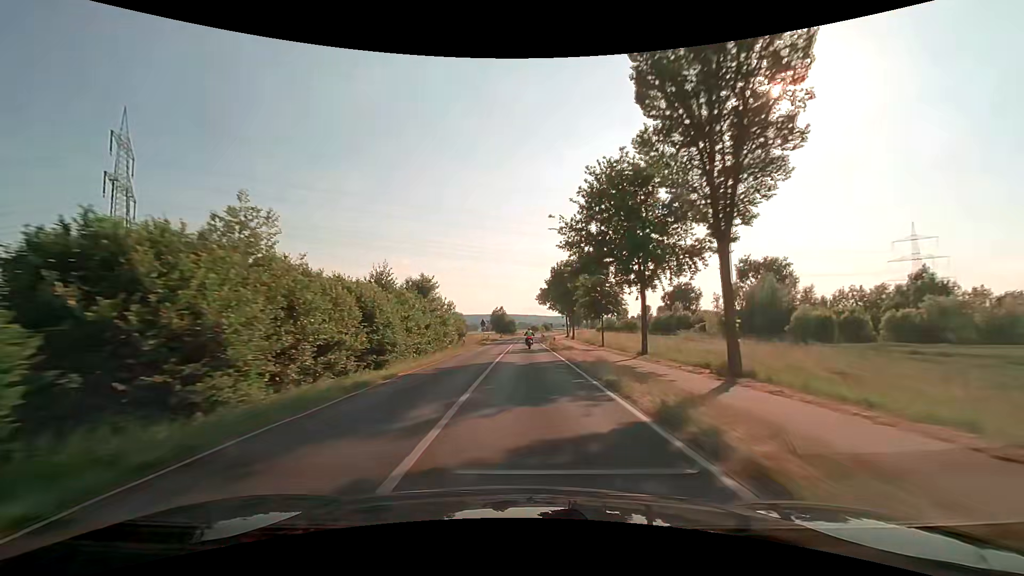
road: secondary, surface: asphalt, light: Day
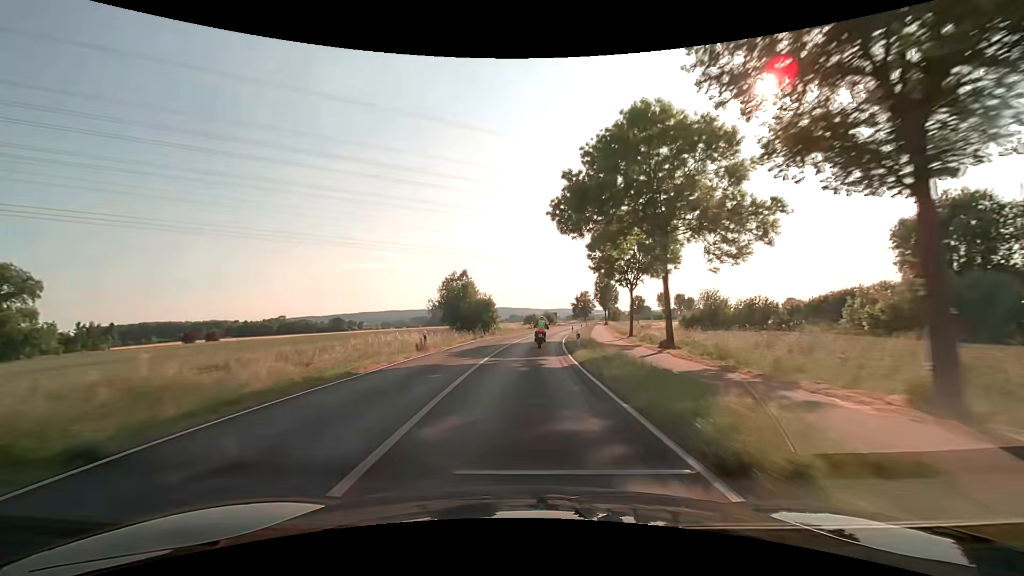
(+0.3, +67.8) m; +1°
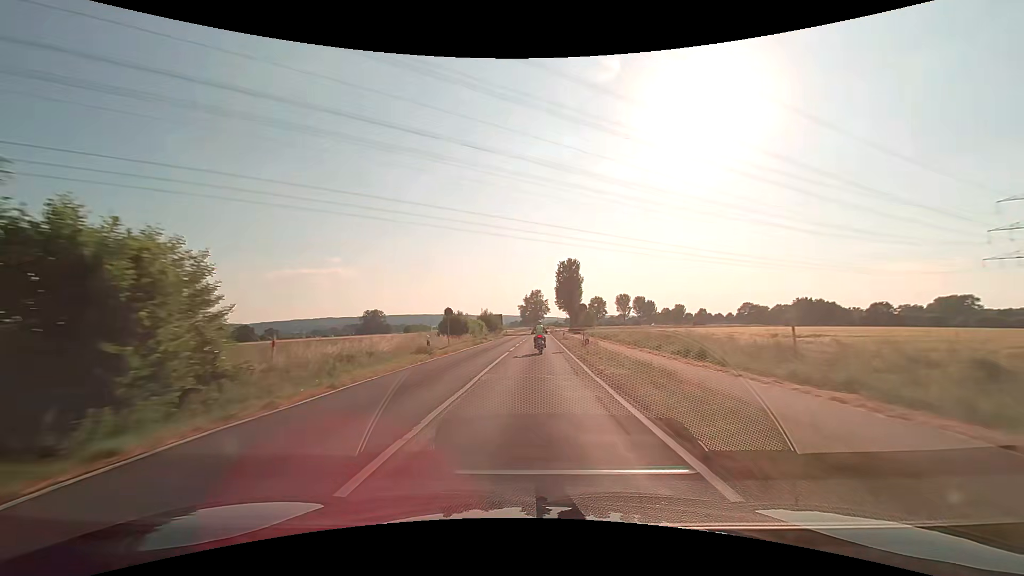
(+2.9, +51.1) m; +6°
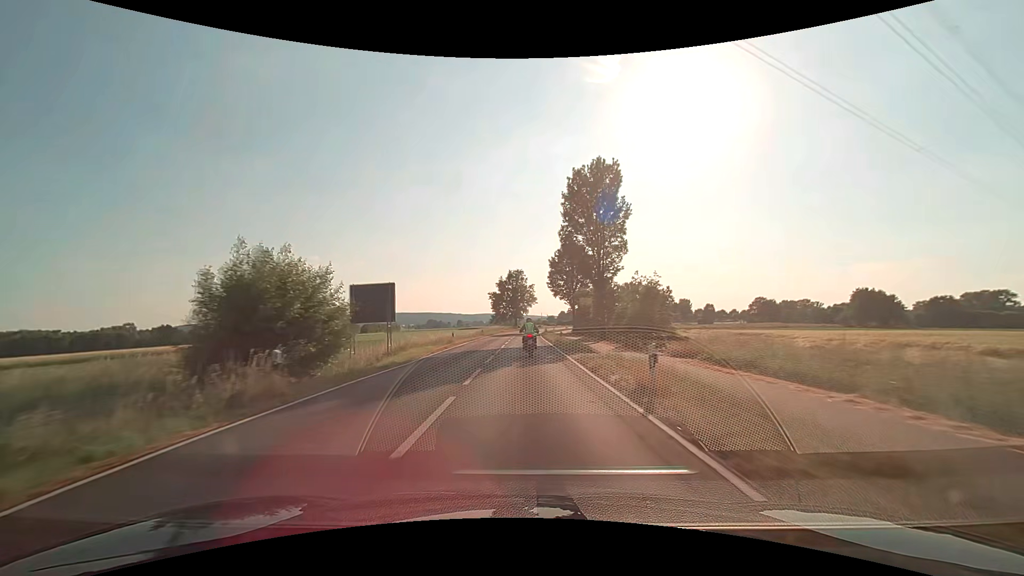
(+2.1, +64.8) m; +2°
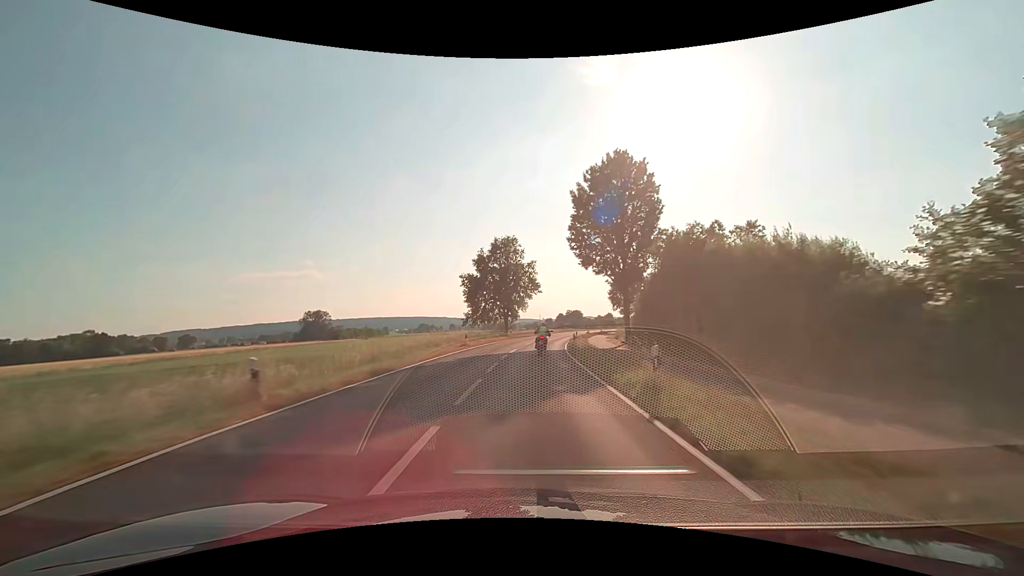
(-0.1, +50.4) m; 0°
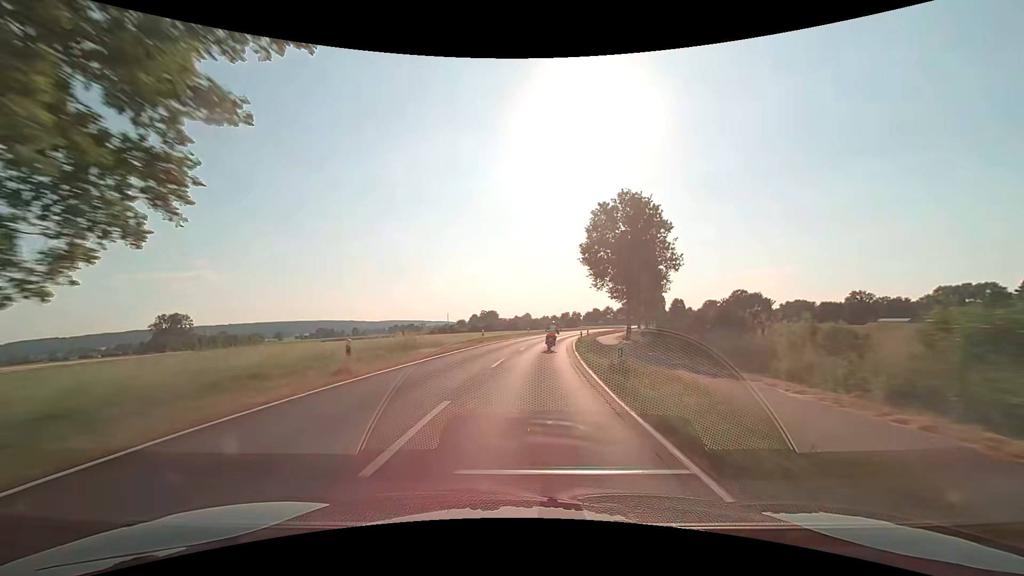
(+5.2, +69.9) m; +9°
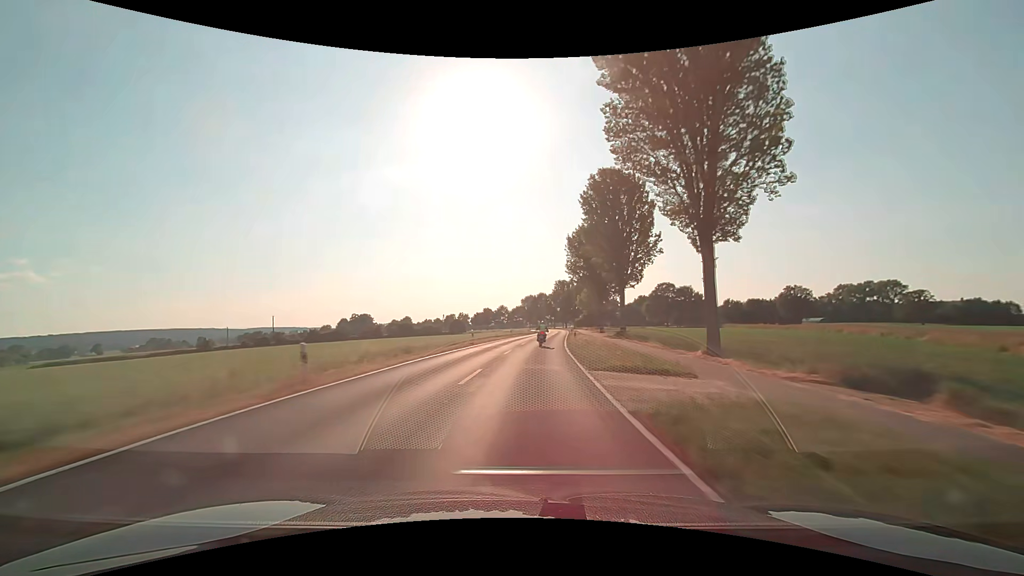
(+8.4, +75.9) m; +12°
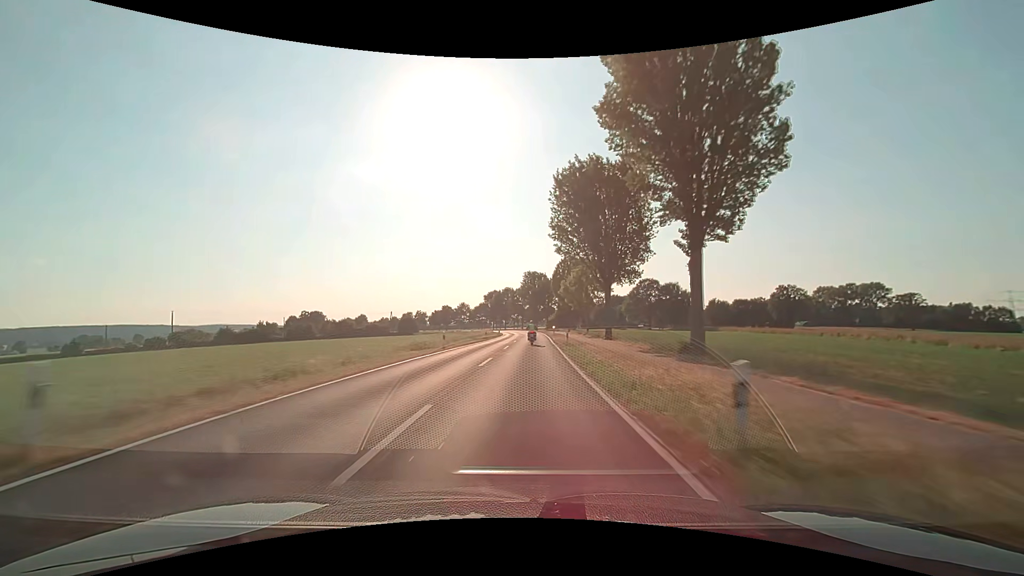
(+1.3, +31.2) m; +4°
(0, +10) (0, +20) (0, +30) (+1, +40) (+1, +50) (+1, +60) (+1, +70) (+1, +80) (+1, +90) (+1, +100) m
